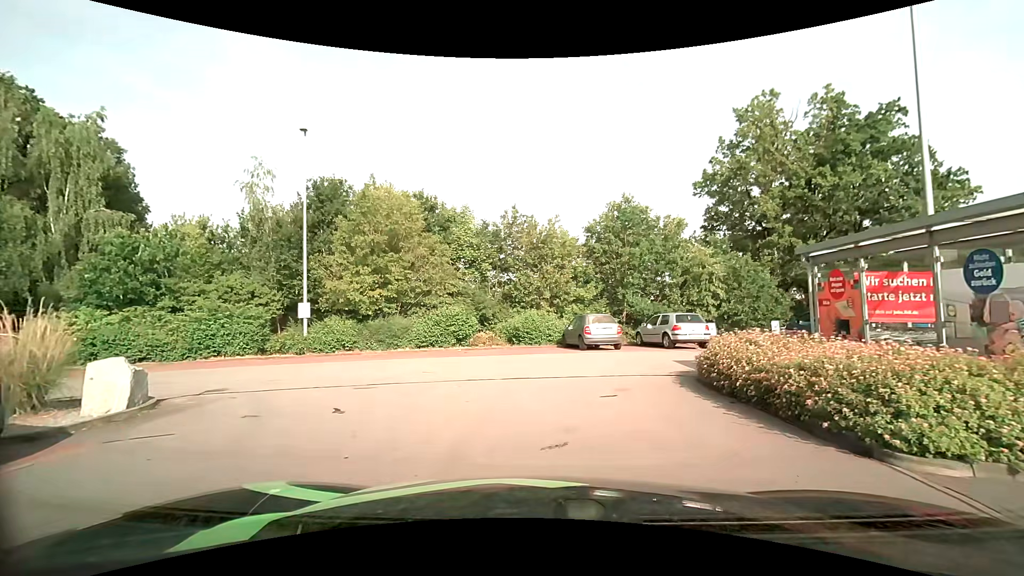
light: Day
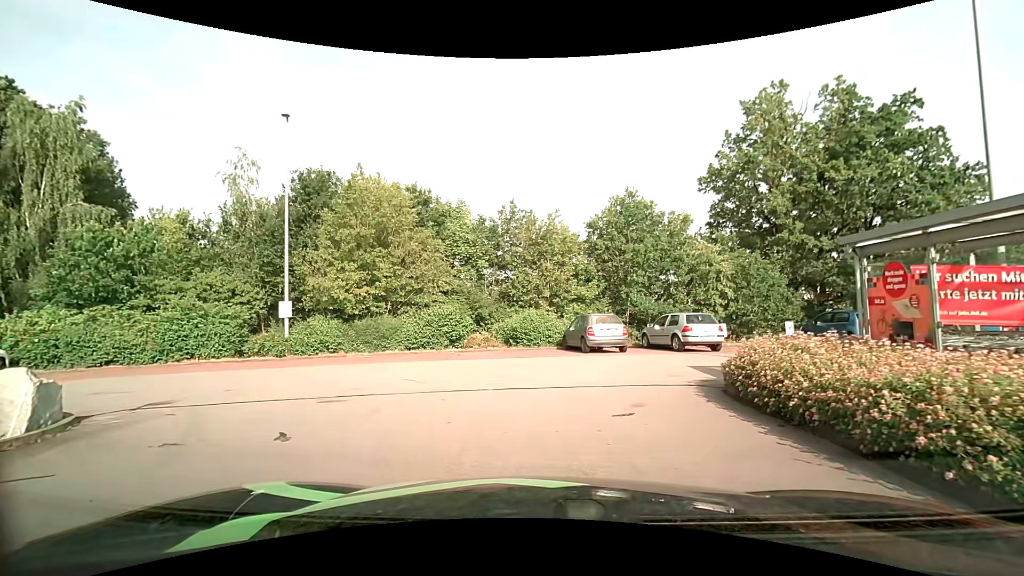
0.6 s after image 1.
(0.0, +1.6) m; -1°
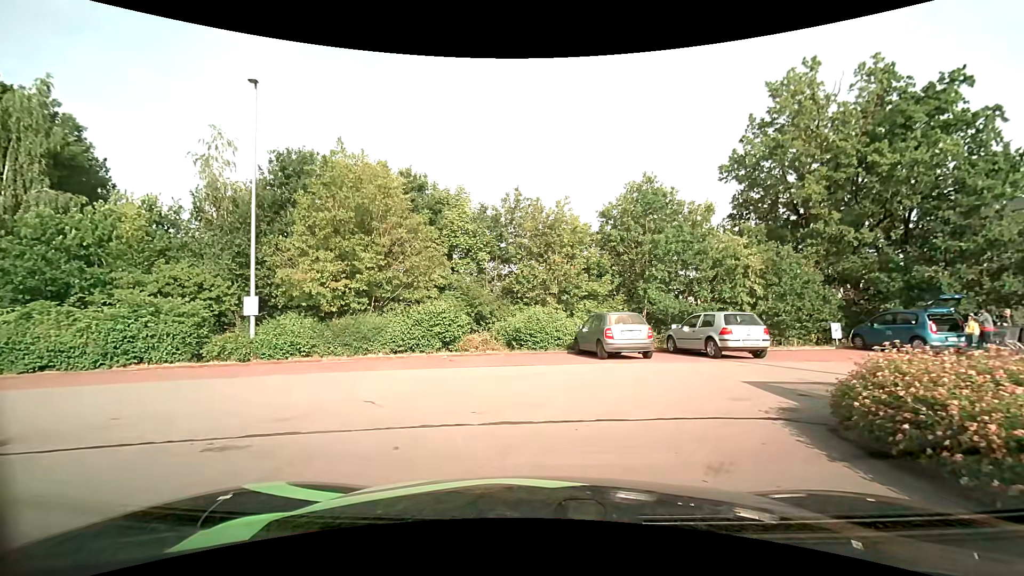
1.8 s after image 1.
(0.0, +3.0) m; +1°
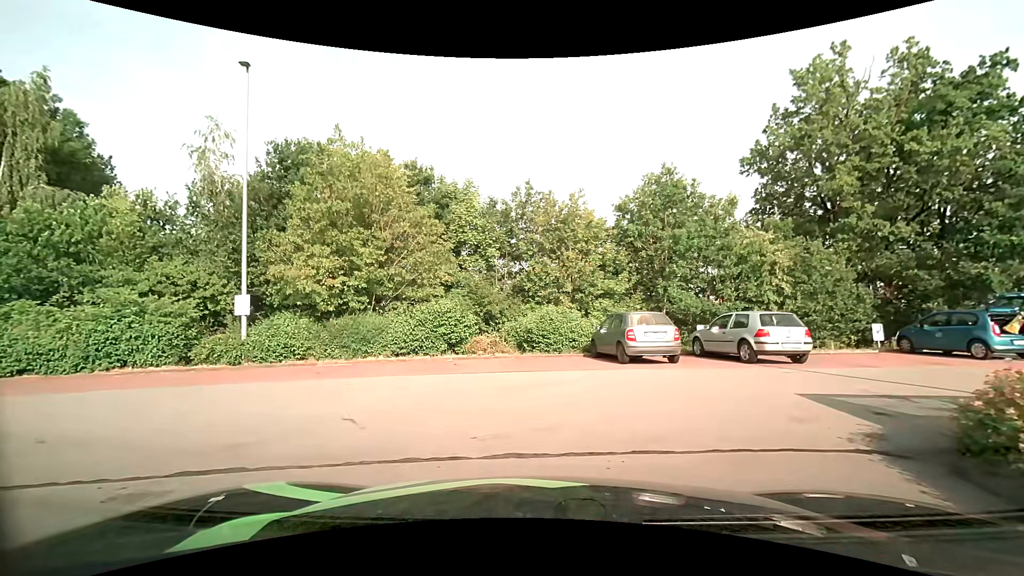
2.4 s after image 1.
(0.0, +1.4) m; -1°
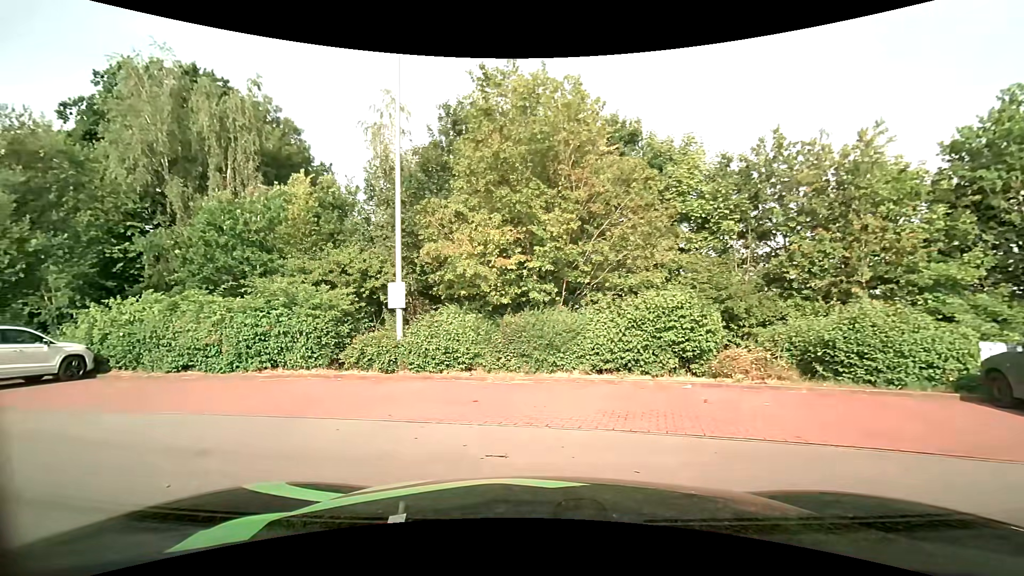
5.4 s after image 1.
(-1.1, +5.8) m; -24°
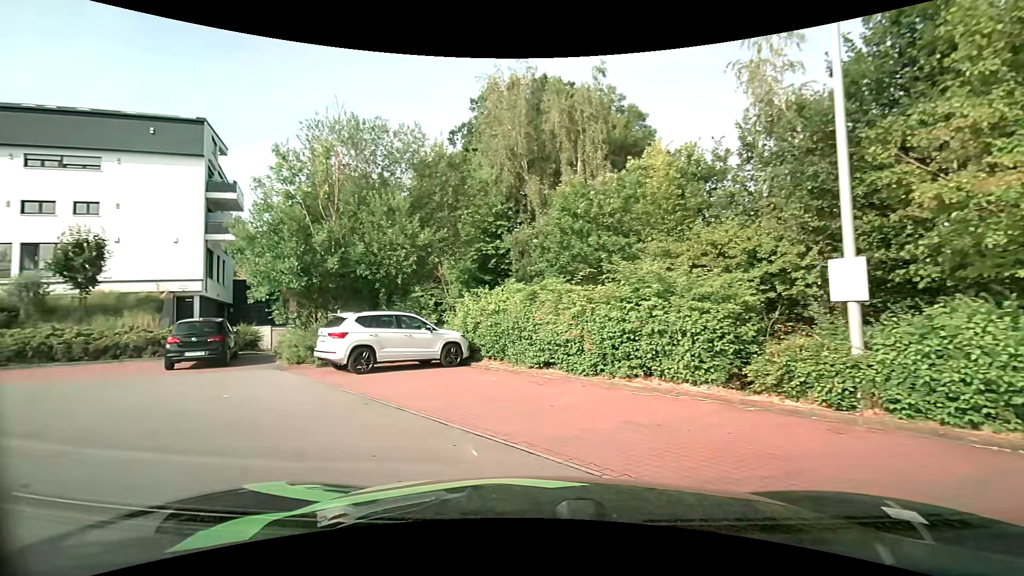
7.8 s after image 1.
(-1.3, +4.1) m; -37°
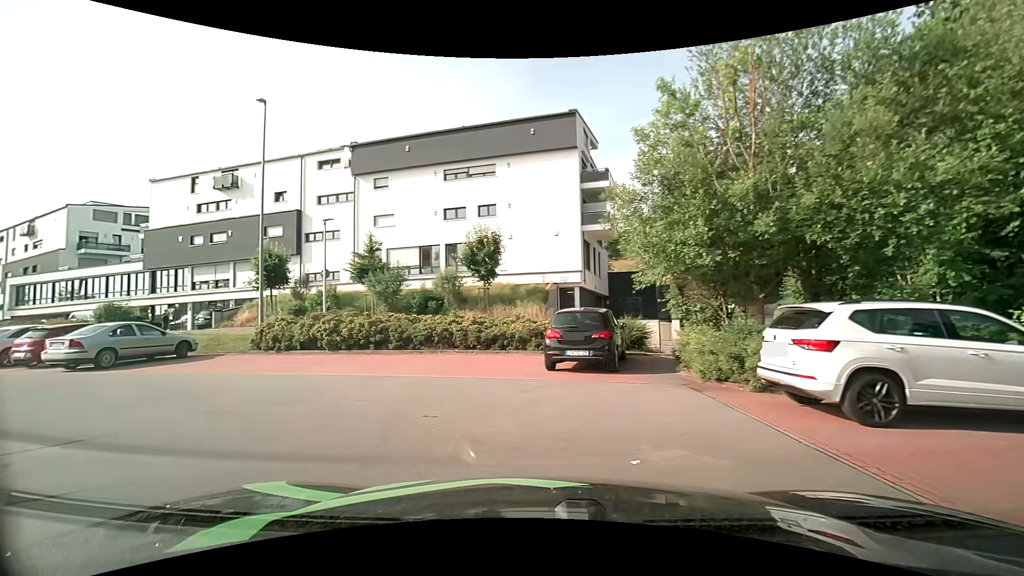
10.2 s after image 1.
(-2.3, +5.6) m; -40°
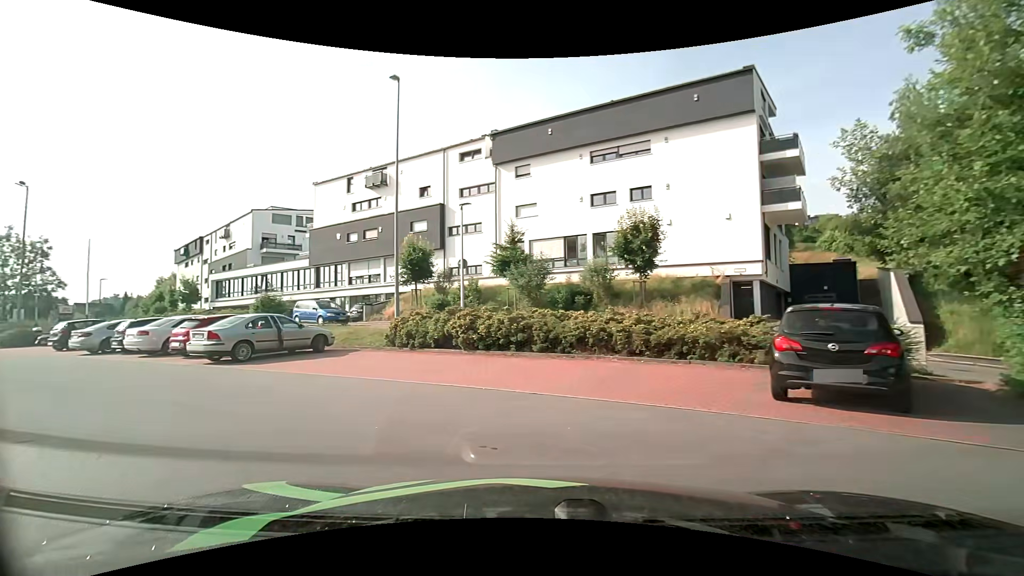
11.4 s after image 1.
(-0.5, +3.6) m; -16°
(-4, +9) (-13, +14) (-21, +20) (-29, +25) (-38, +29) (-47, +25) (-50, +16) (-44, +8) (-35, +3) (-27, -2) m
